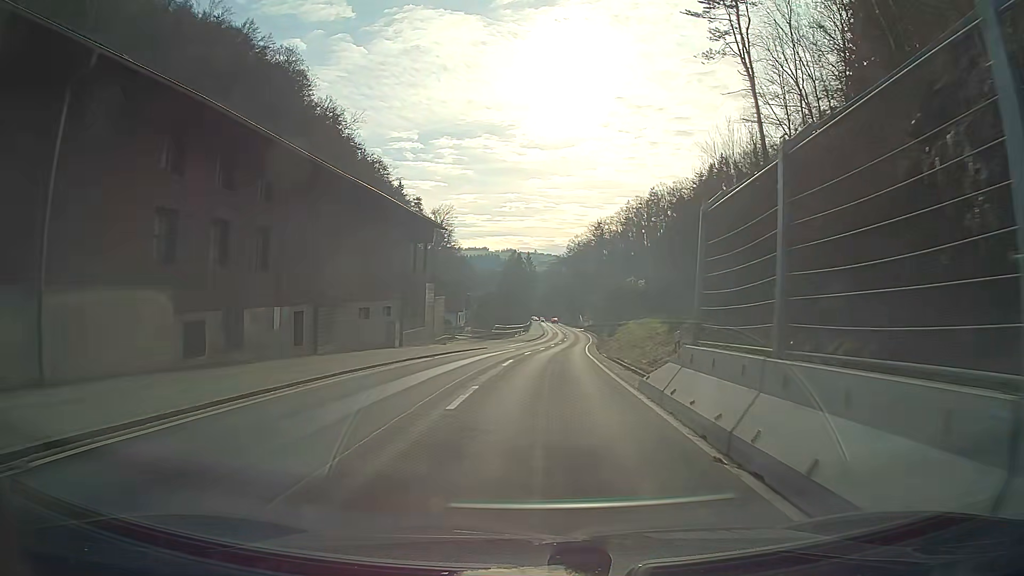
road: secondary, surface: asphalt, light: Day
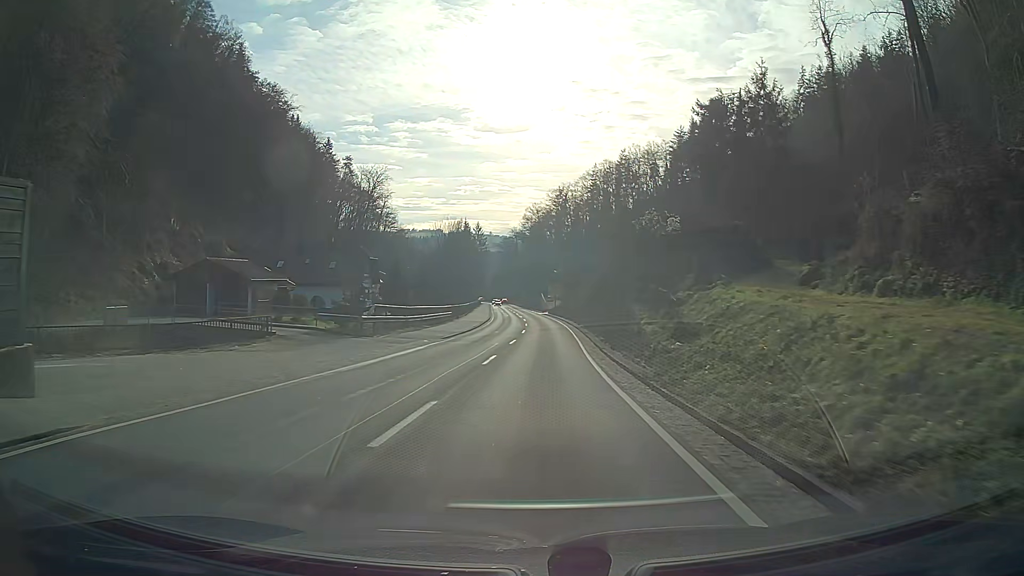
(+1.5, +39.2) m; +4°
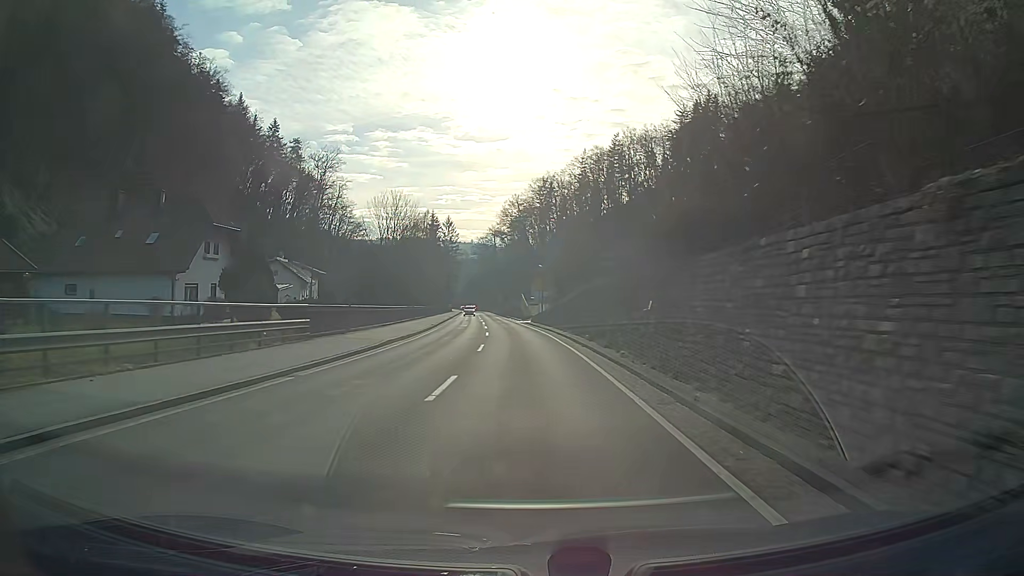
(+0.5, +32.4) m; +1°
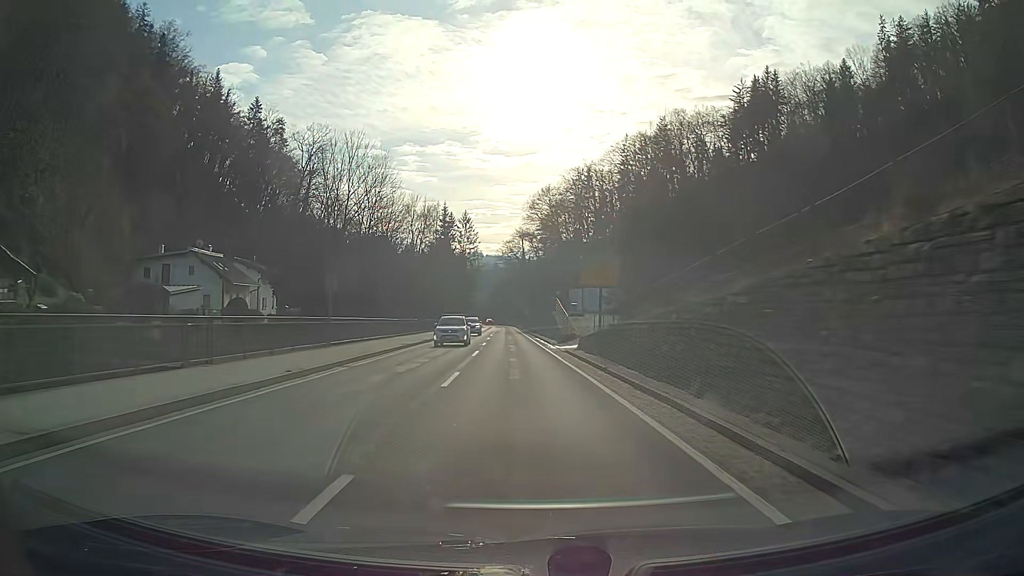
(-0.7, +32.2) m; -3°
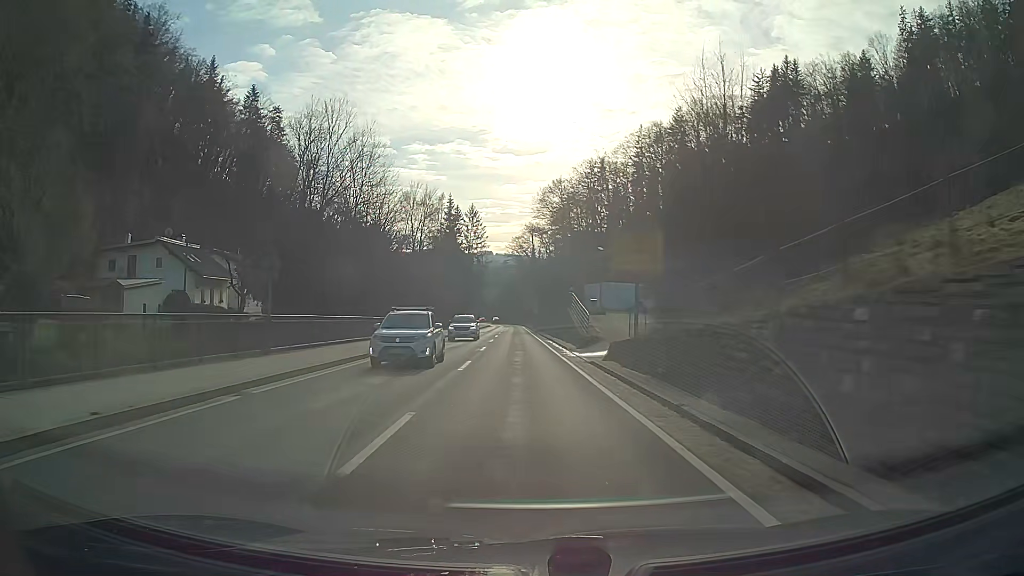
(0.0, +7.9) m; -1°
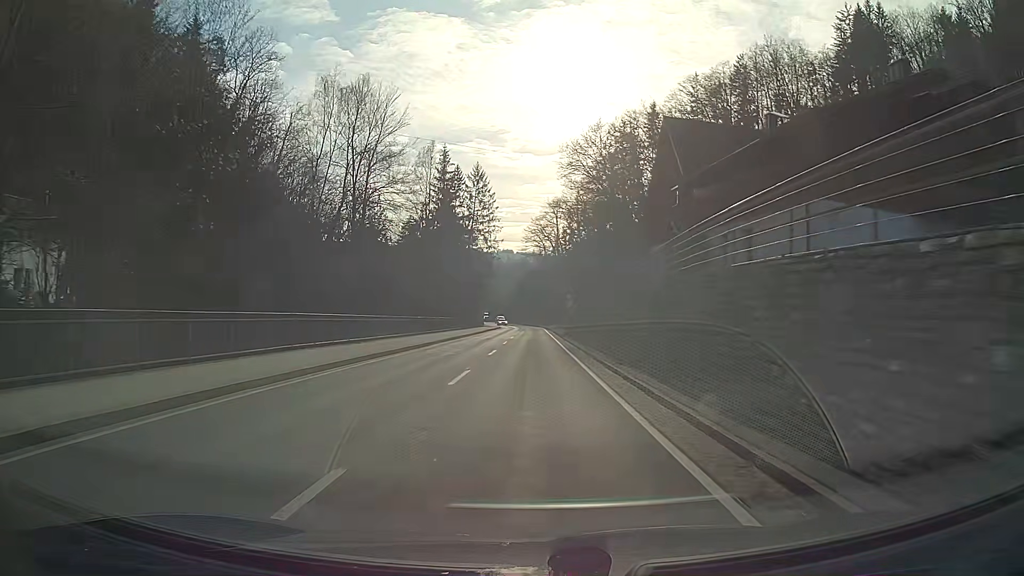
(-0.6, +38.9) m; -1°
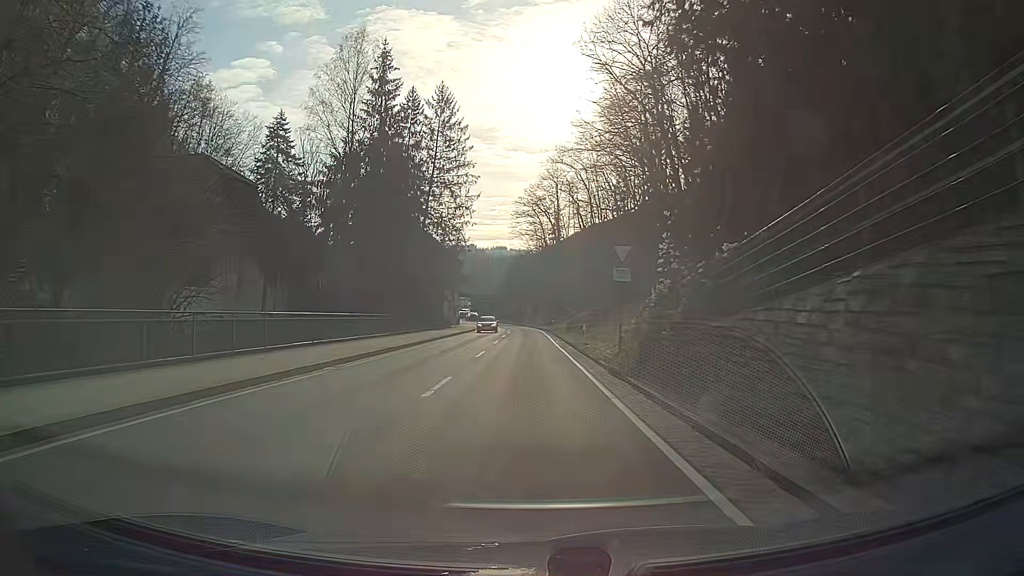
(+0.1, +37.8) m; 0°
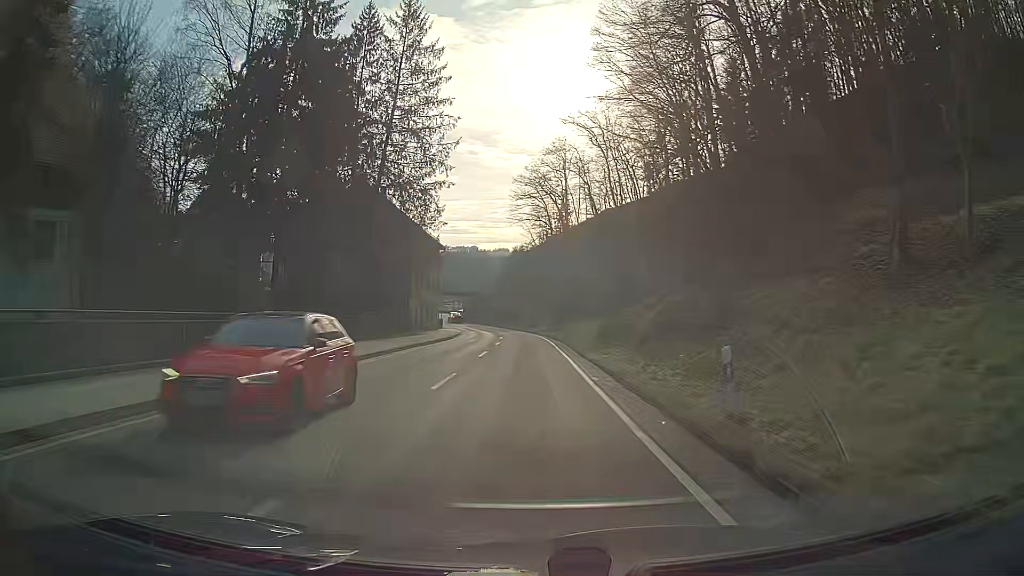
(+0.1, +22.2) m; 0°
(0, +10) (0, +20) (0, +30) (0, +40) (-1, +50) (-1, +60) (-3, +70) (-4, +80) (-6, +90) (-8, +99) m
